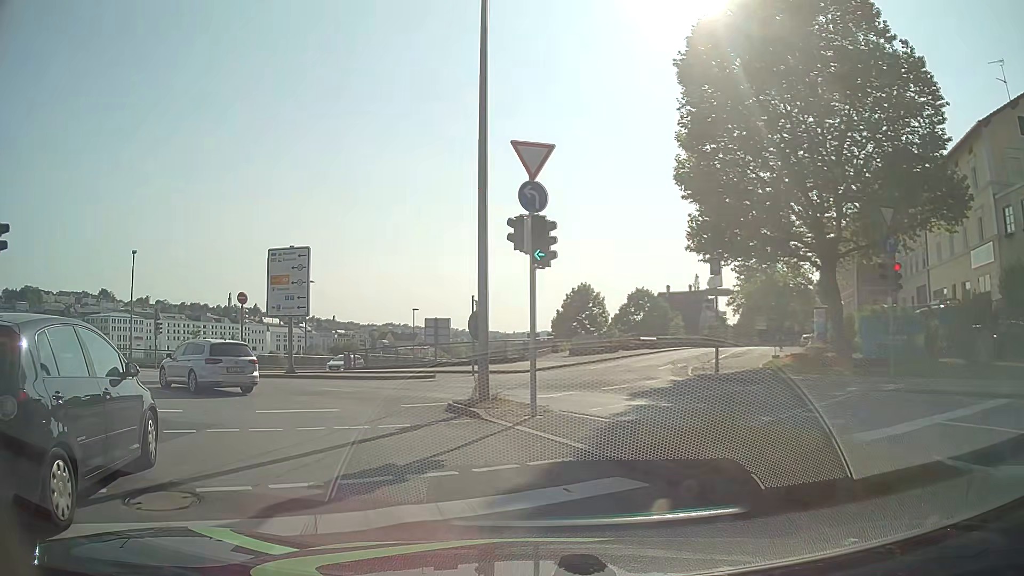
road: primary_link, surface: asphalt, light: Day
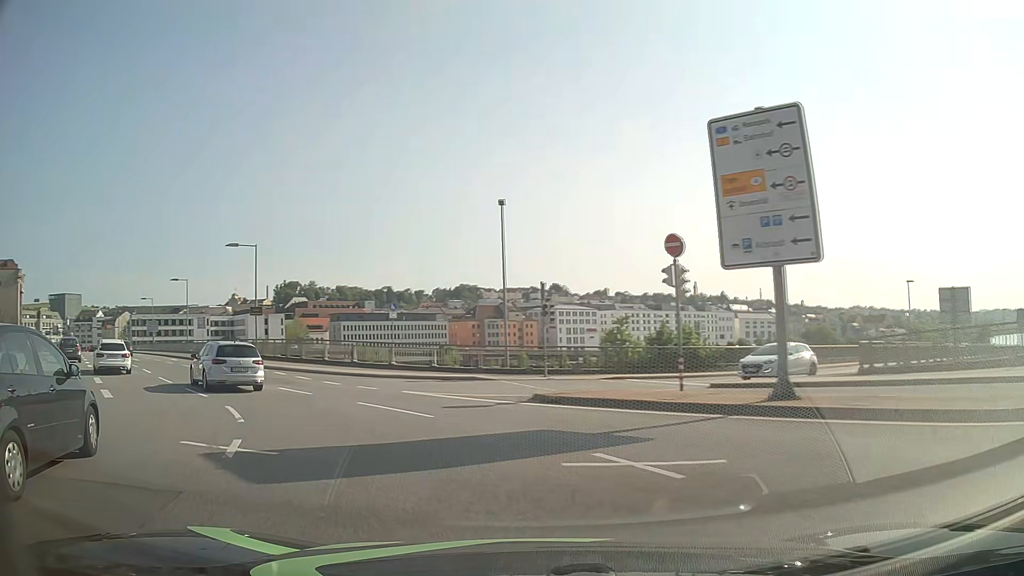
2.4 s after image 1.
(-5.4, +16.6) m; -40°
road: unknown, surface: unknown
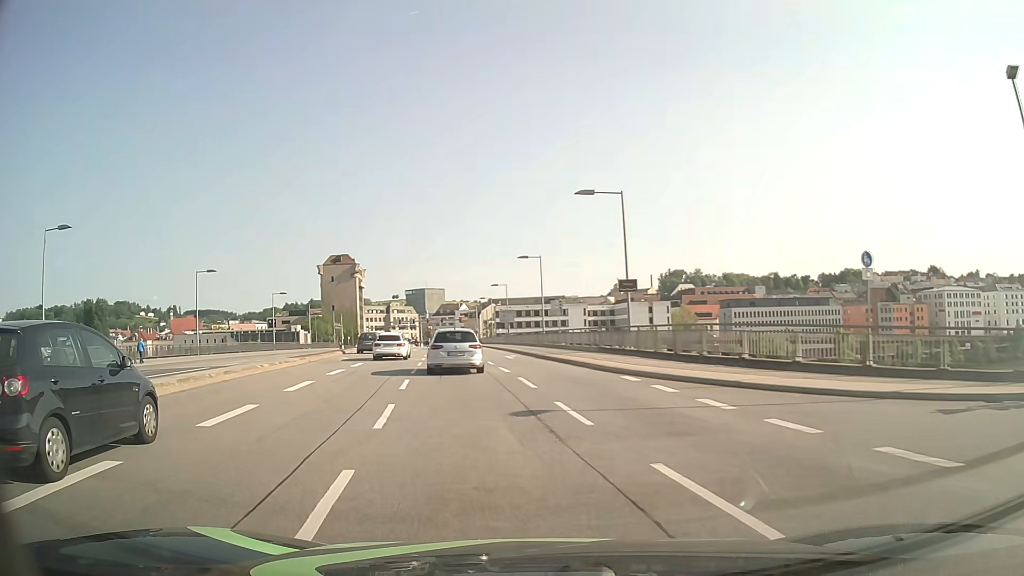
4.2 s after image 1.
(-4.4, +13.9) m; -33°
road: primary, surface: asphalt
(-1, +10) (-2, +20) (-3, +30) (-5, +40) (-6, +50) (-8, +59) (-9, +69) (-10, +79) (-12, +89) (-13, +99) m
